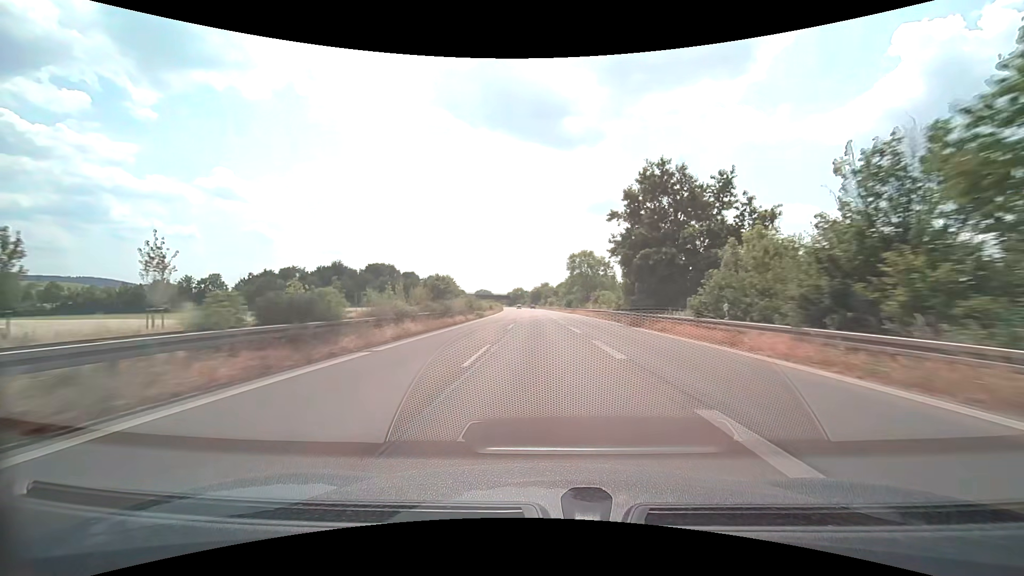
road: trunk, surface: asphalt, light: Day
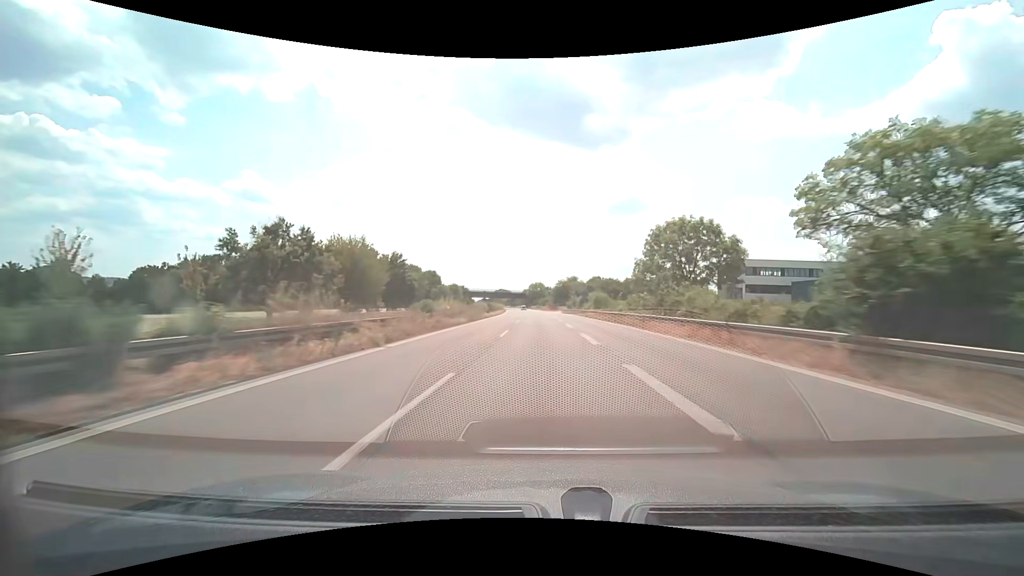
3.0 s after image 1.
(-1.9, +79.0) m; -3°
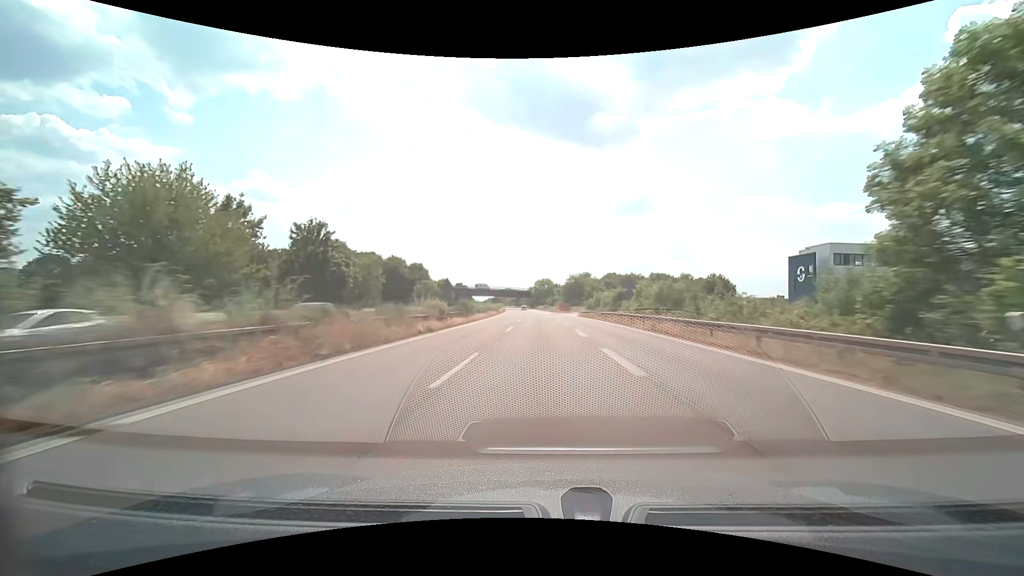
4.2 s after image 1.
(-0.2, +31.6) m; -1°
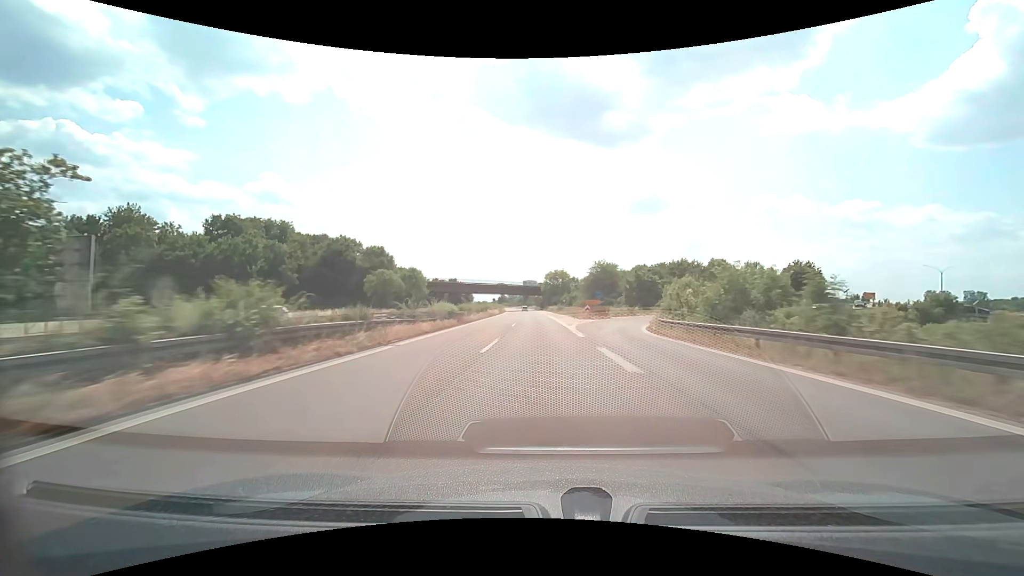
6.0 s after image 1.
(-0.7, +47.5) m; -1°
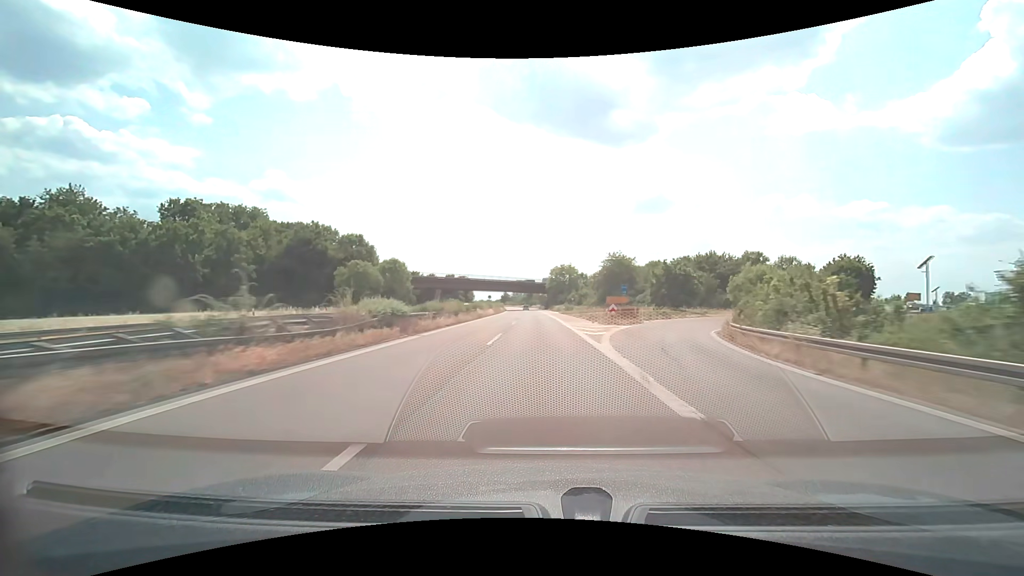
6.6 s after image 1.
(-0.1, +15.9) m; 0°
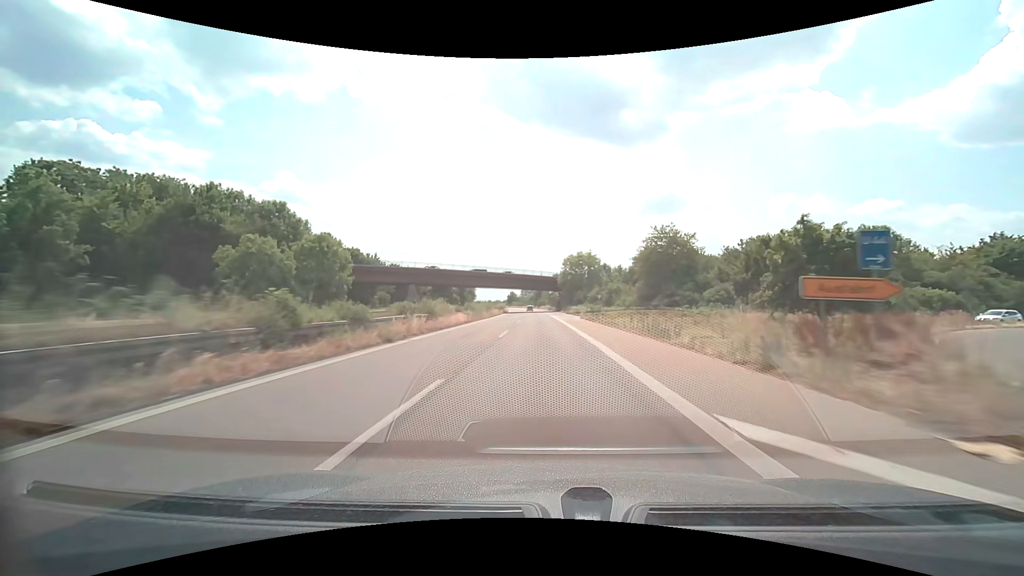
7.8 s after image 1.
(-0.4, +31.7) m; -1°
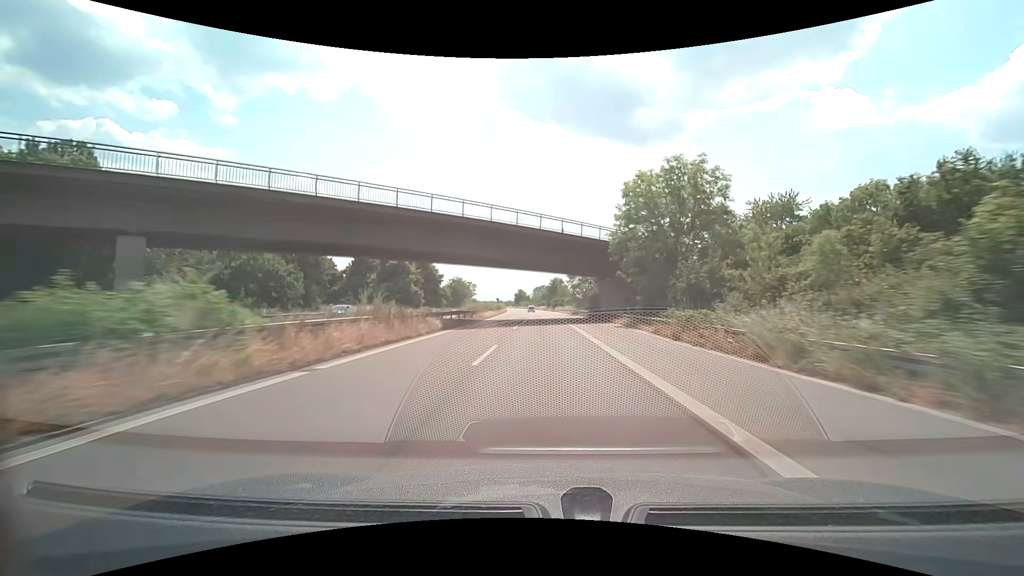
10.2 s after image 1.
(-1.0, +63.4) m; -2°
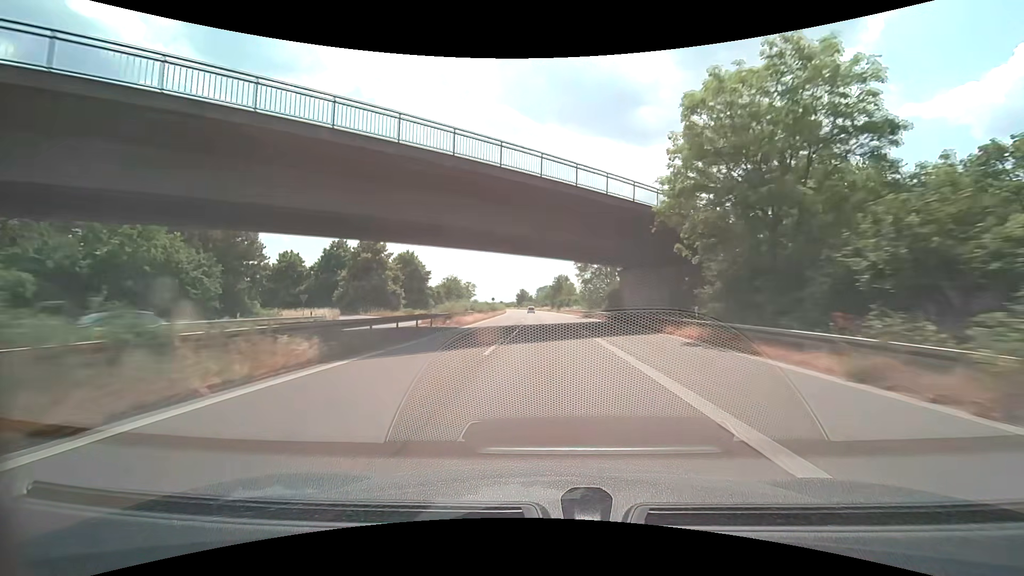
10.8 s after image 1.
(0.0, +15.9) m; 0°
(0, +10) (0, +20) (0, +30) (0, +40) (0, +50) (-1, +60) (-1, +70) (-1, +80) (-2, +90) (-2, +100) m
